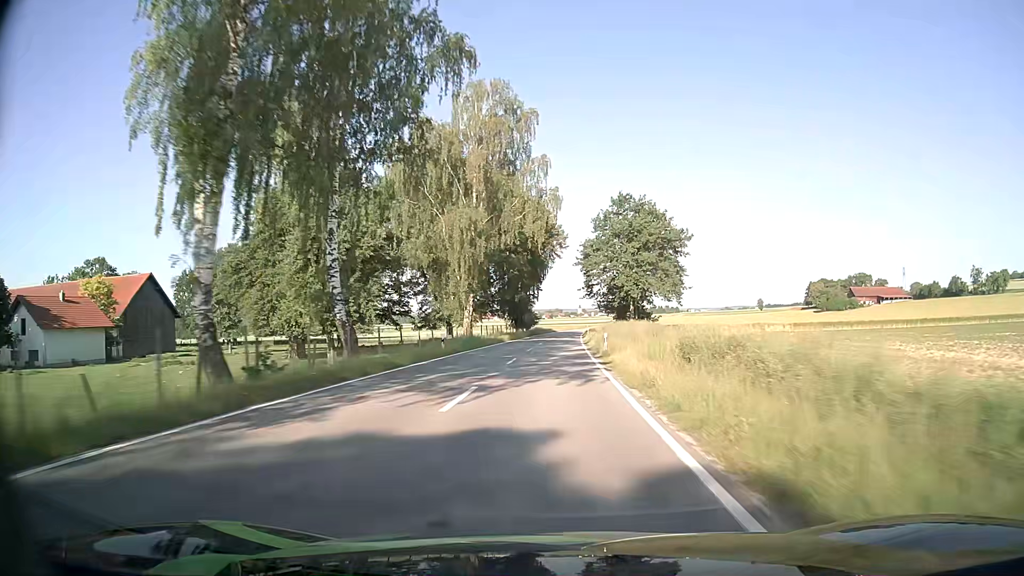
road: tertiary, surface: asphalt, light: Day
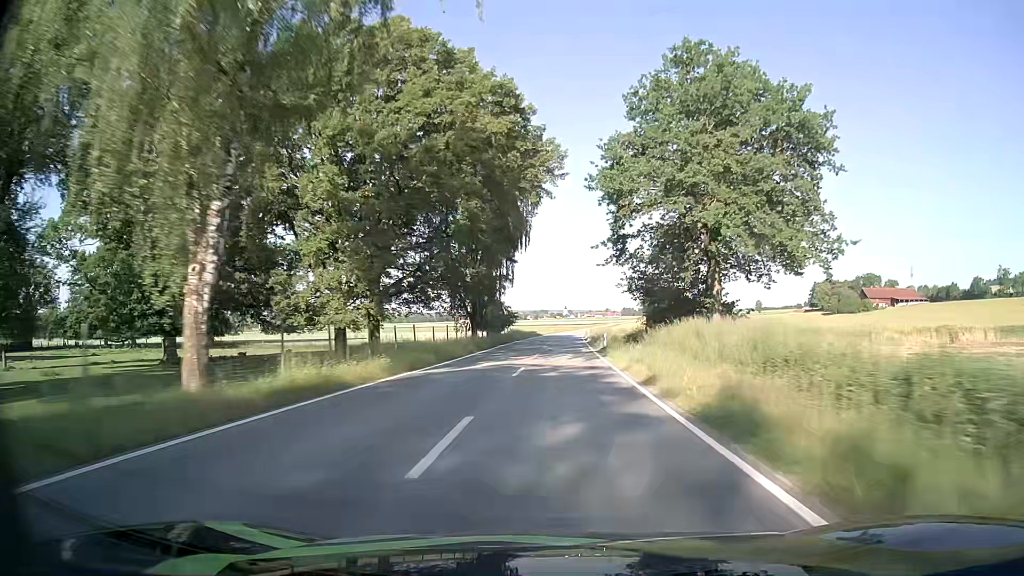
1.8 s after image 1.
(+0.4, +41.6) m; +1°
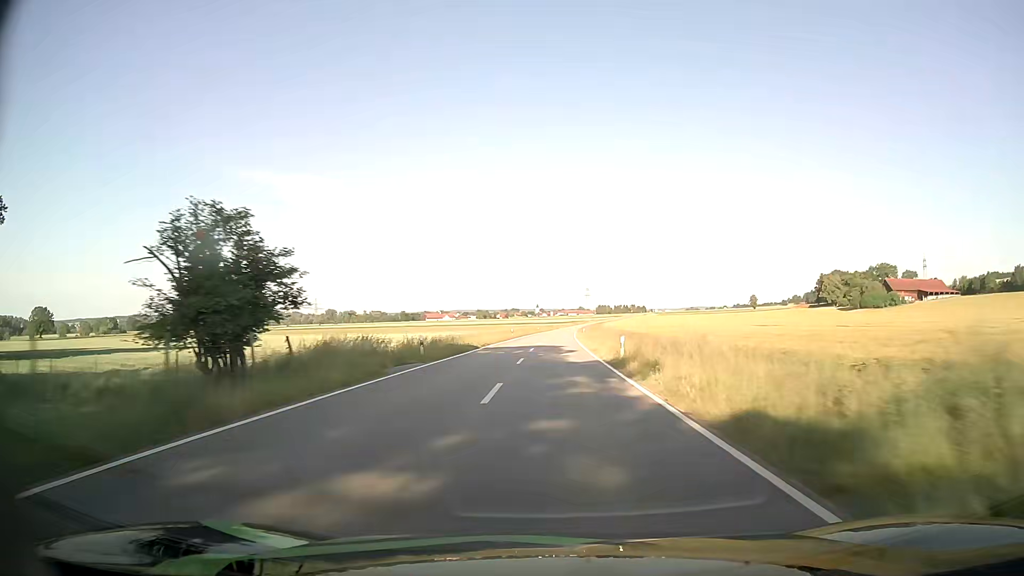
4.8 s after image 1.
(+1.6, +69.1) m; +2°
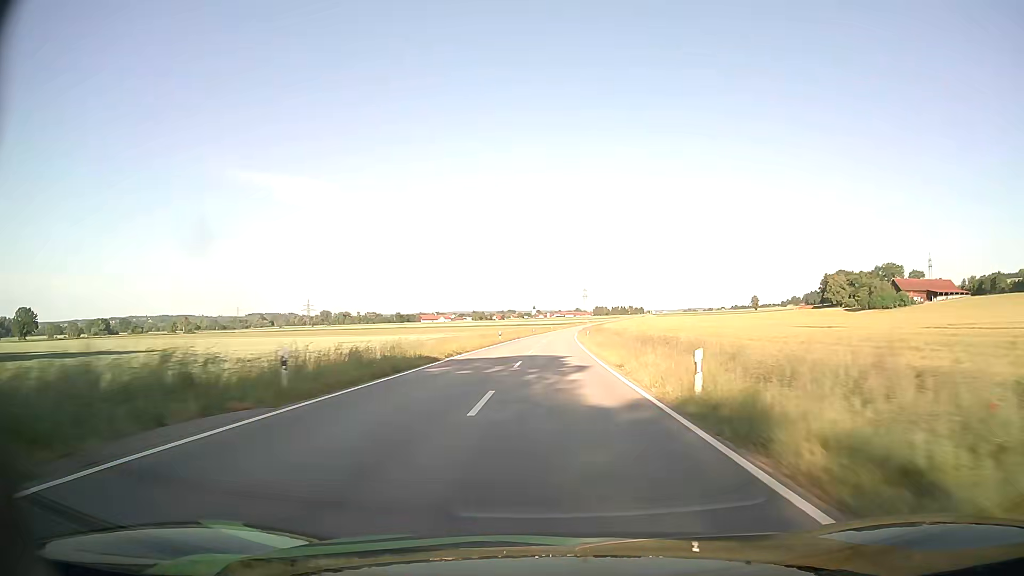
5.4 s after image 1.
(+0.1, +13.9) m; 0°
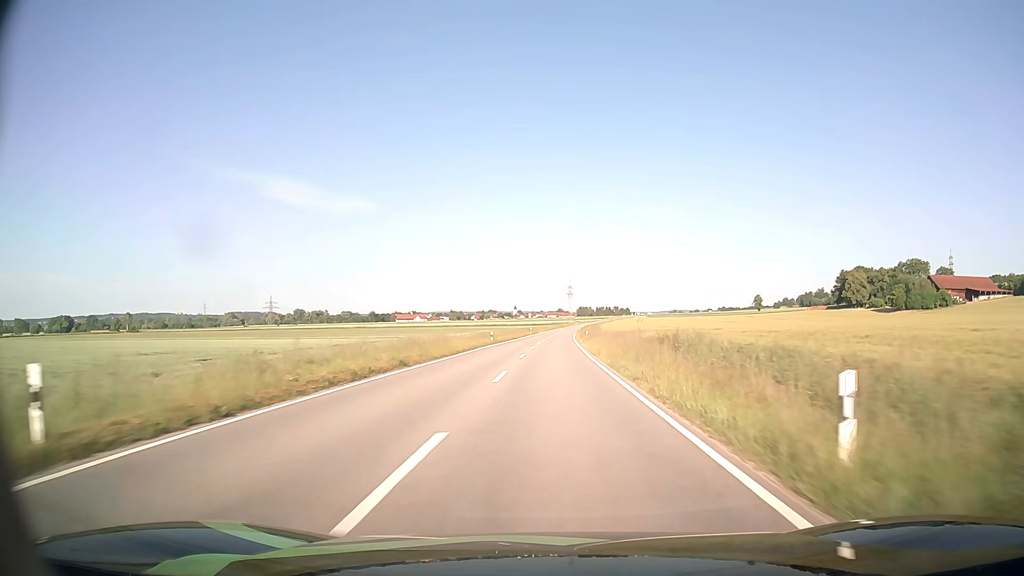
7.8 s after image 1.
(+0.7, +56.0) m; +2°
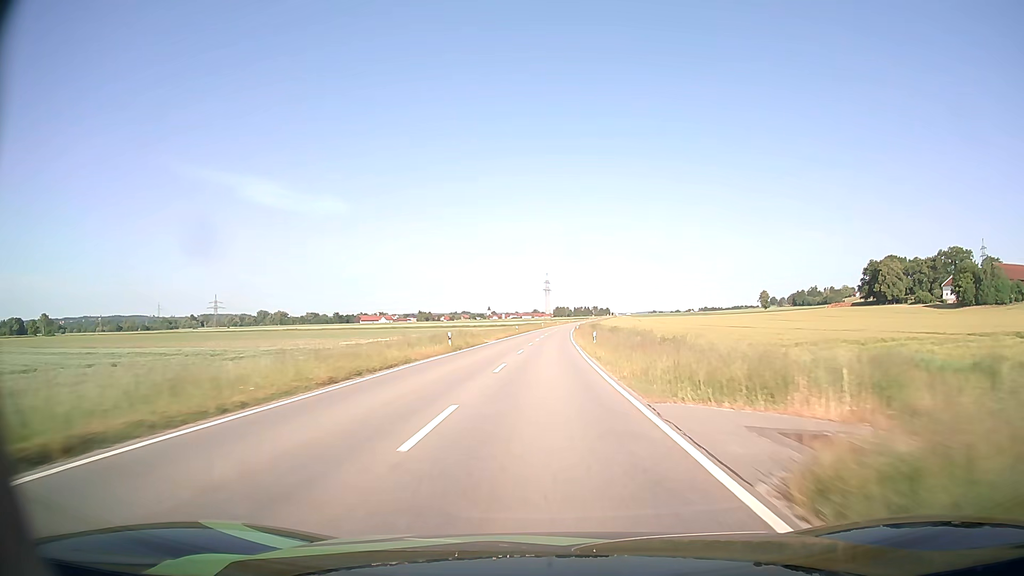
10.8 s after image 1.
(+1.0, +71.5) m; +2°
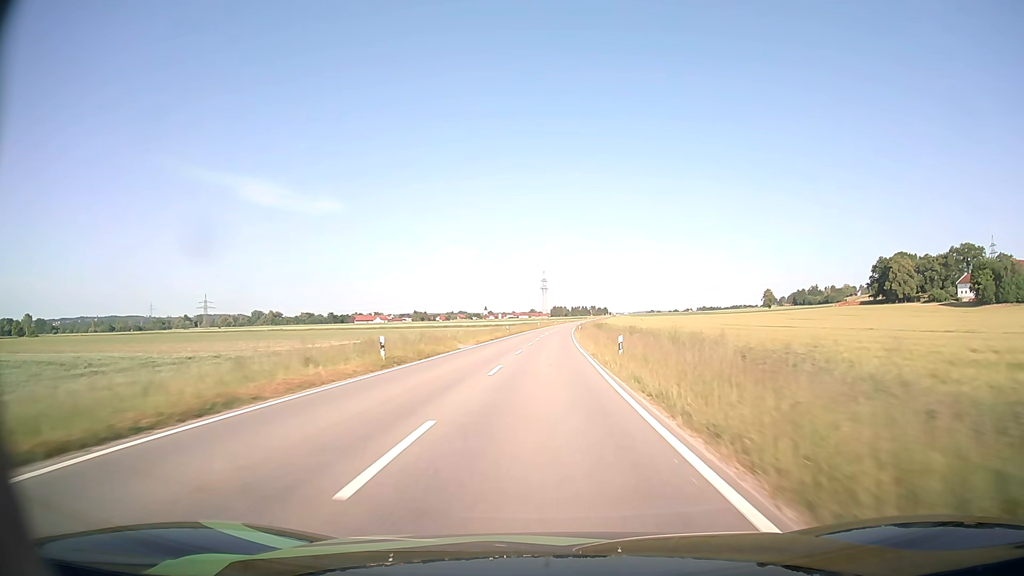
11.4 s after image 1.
(0.0, +14.3) m; 0°
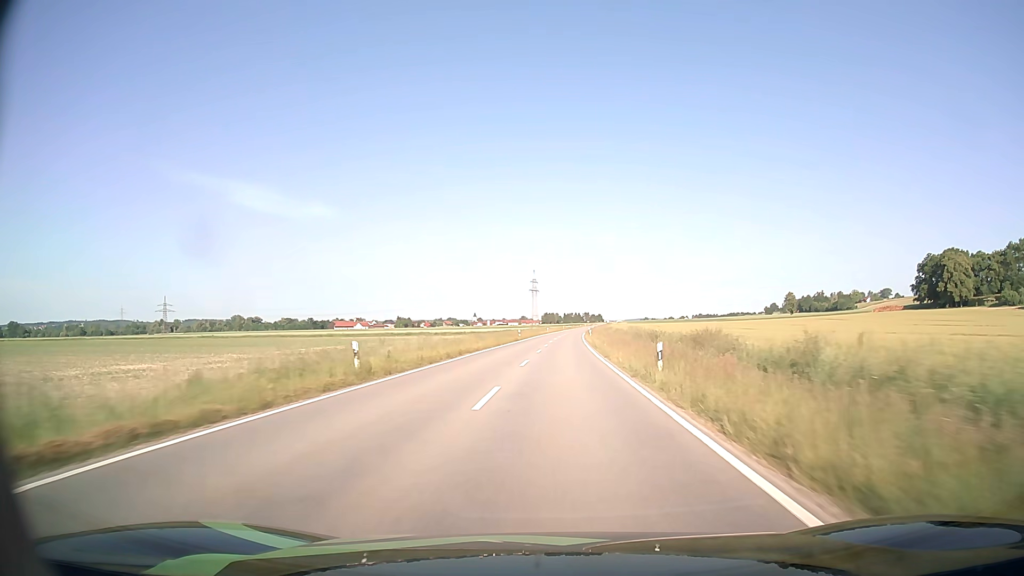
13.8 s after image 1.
(+0.3, +56.6) m; +1°
(0, +10) (0, +20) (0, +30) (+1, +40) (+1, +50) (+1, +60) (+2, +70) (+2, +80) (+3, +90) (+3, +100) m
